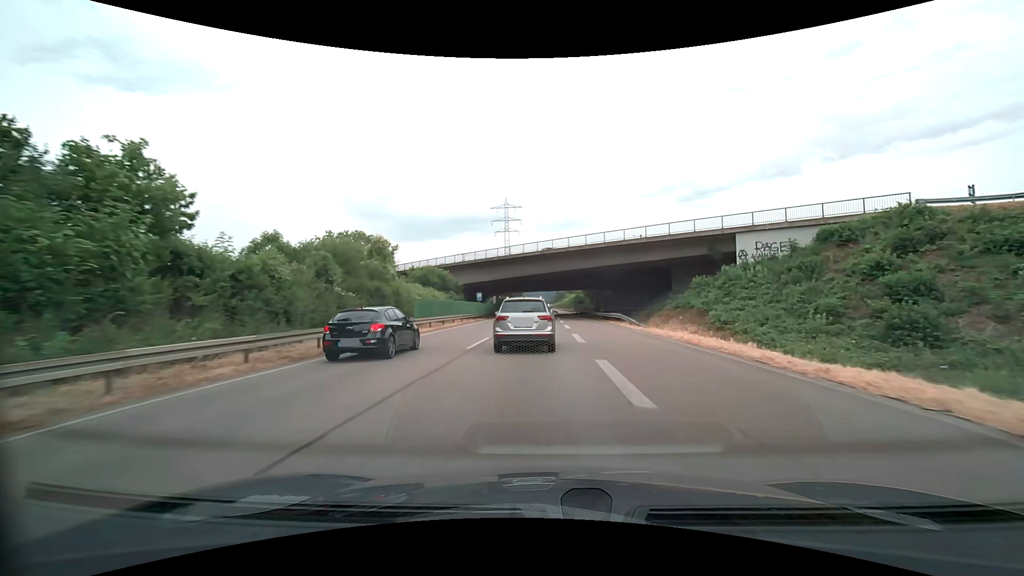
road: trunk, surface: asphalt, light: Day
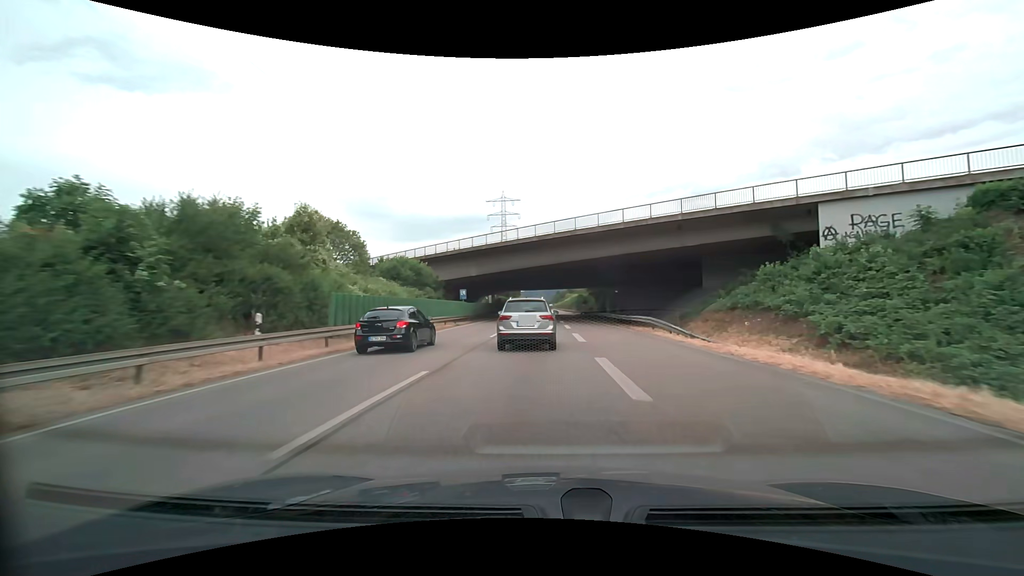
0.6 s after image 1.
(0.0, +11.5) m; 0°
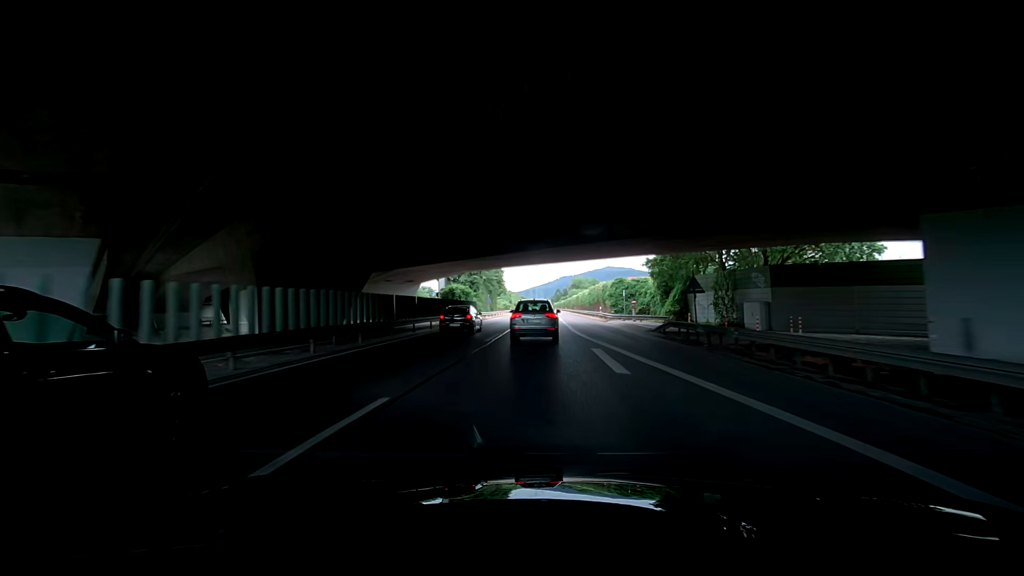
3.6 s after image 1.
(+0.2, +57.2) m; 0°
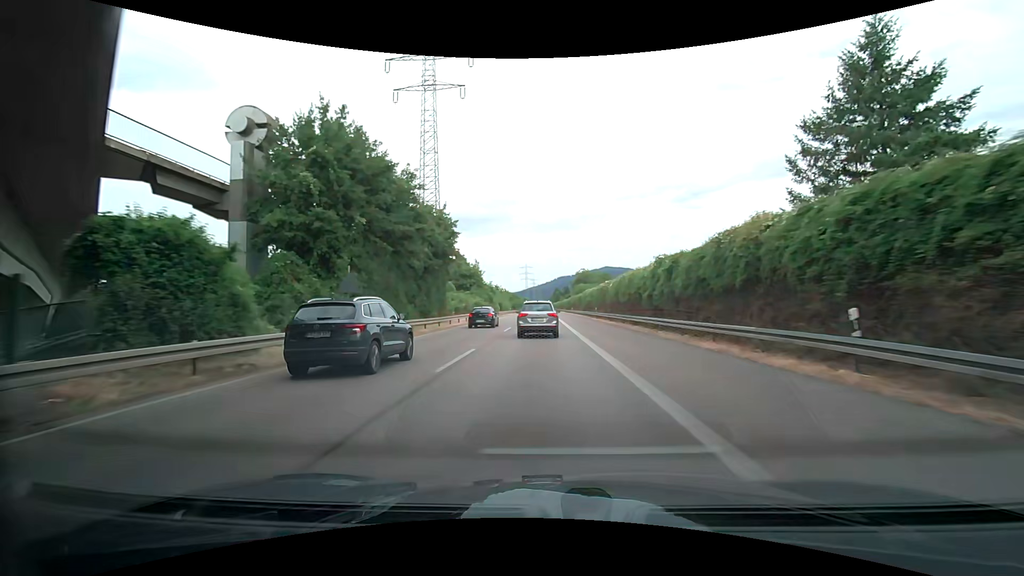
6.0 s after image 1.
(+0.9, +45.3) m; +2°
